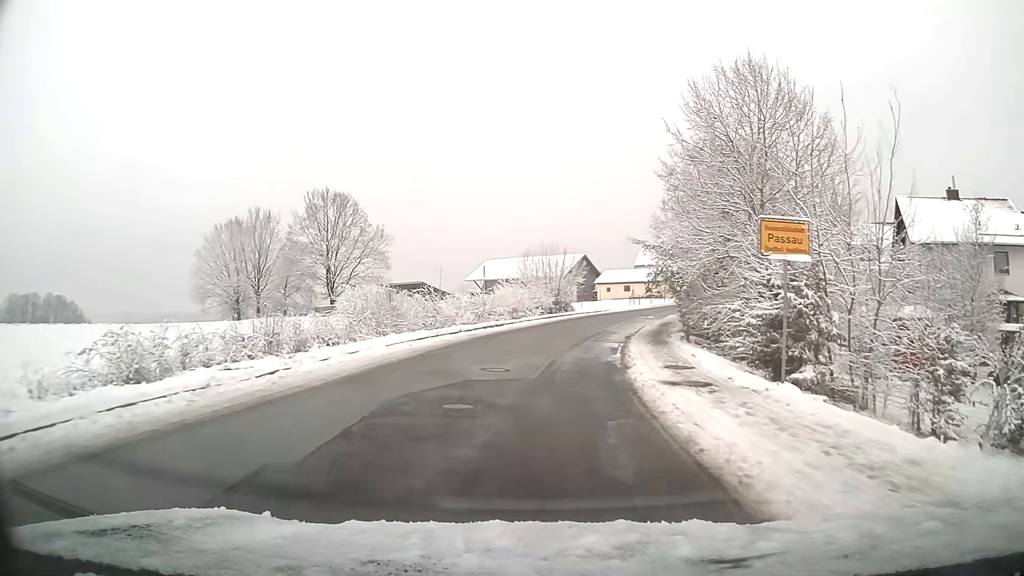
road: unclassified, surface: asphalt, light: Day
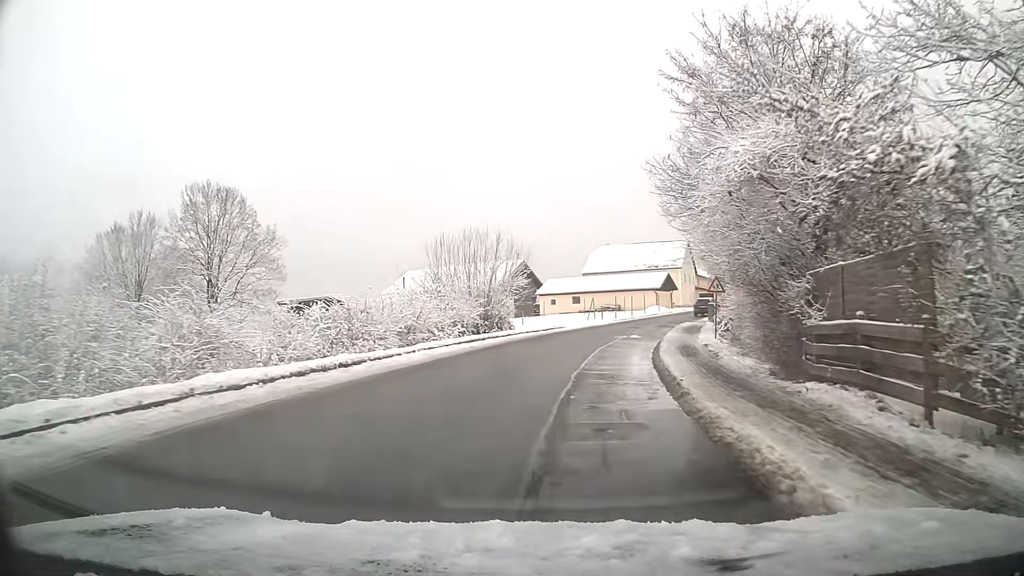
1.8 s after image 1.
(+0.9, +19.3) m; +6°
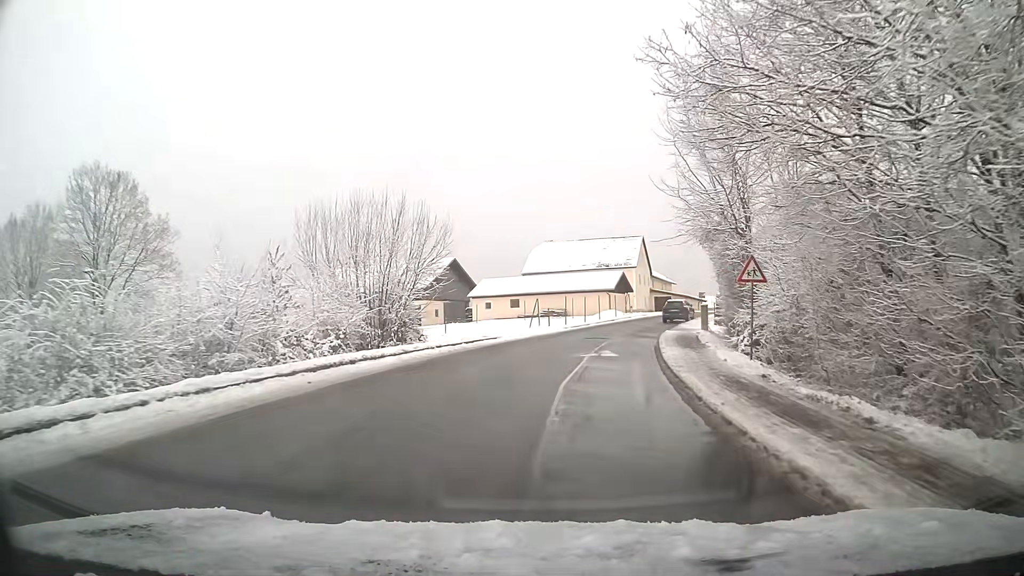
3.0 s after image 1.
(+0.6, +12.2) m; +6°
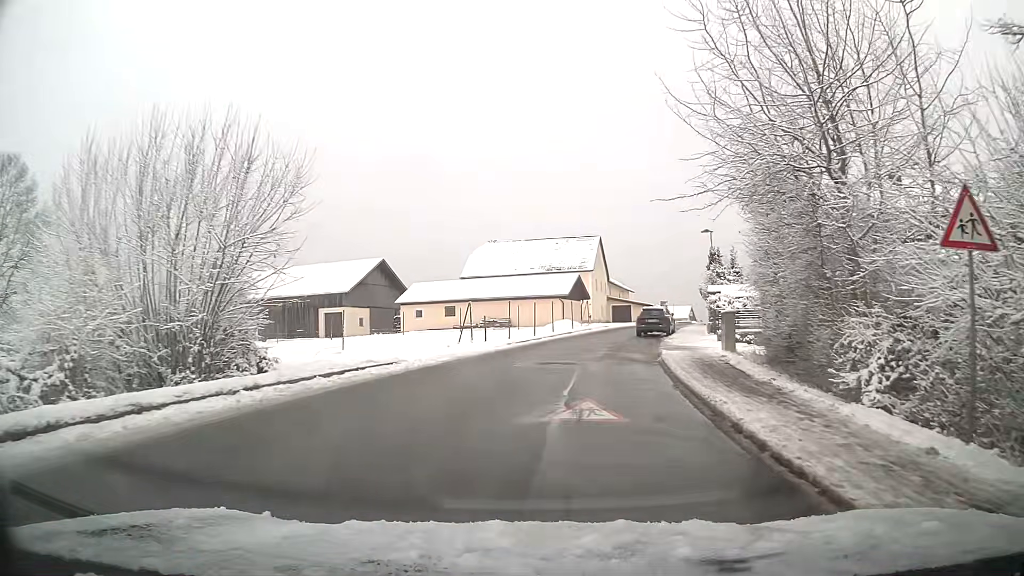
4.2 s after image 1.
(+0.5, +11.4) m; +4°
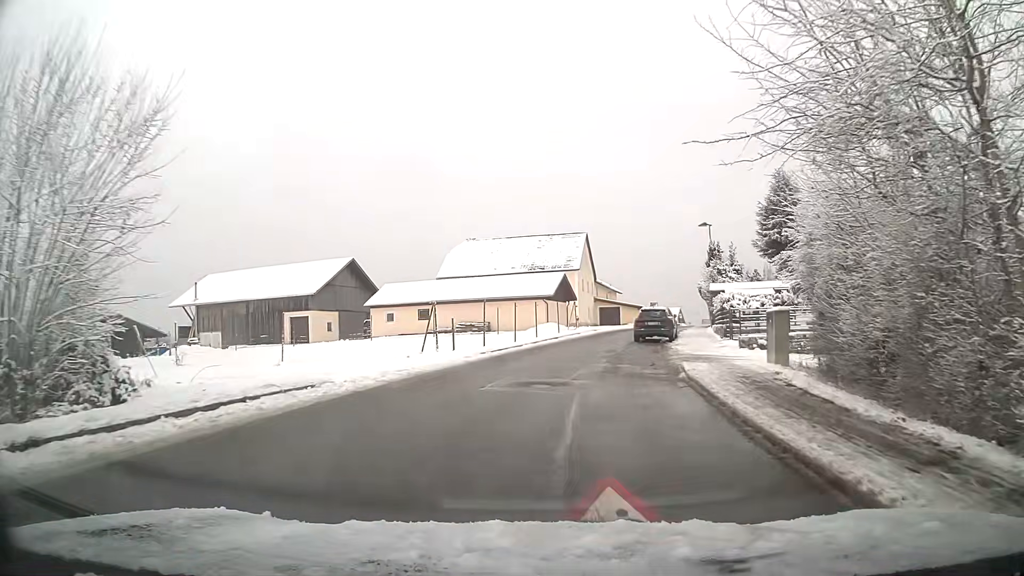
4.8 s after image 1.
(0.0, +5.4) m; +1°
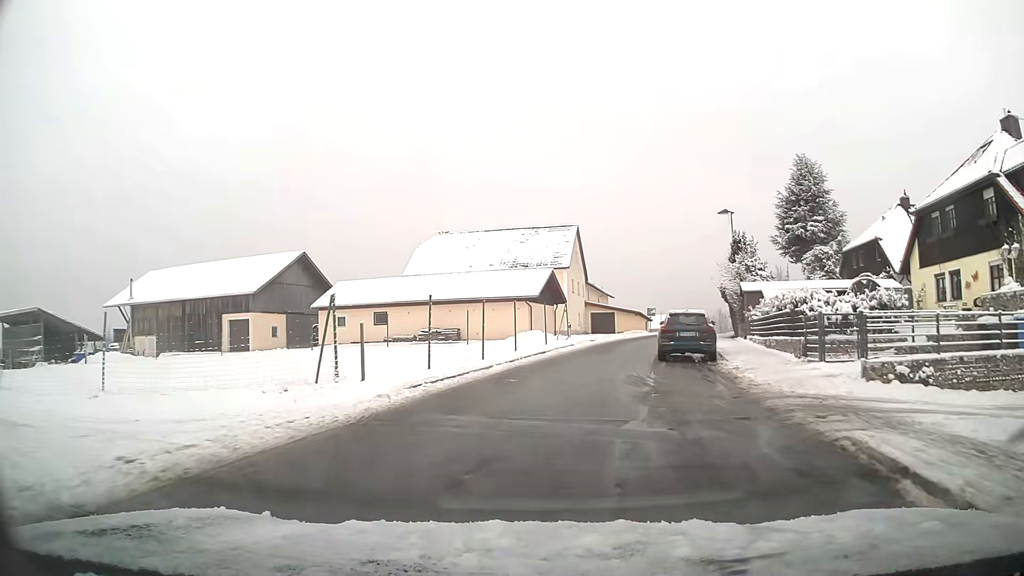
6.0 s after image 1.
(+0.1, +10.2) m; +1°
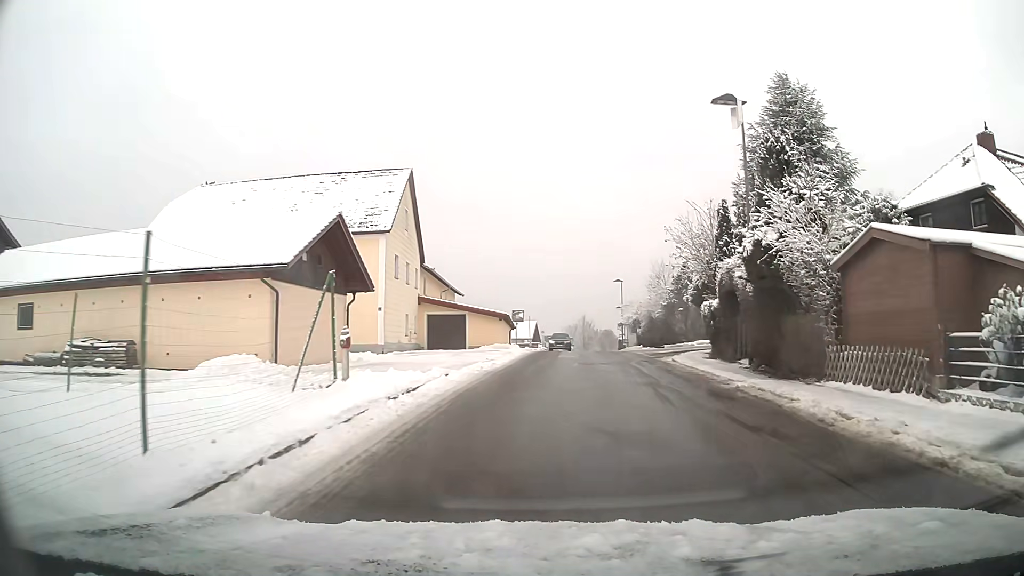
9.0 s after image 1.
(+2.4, +24.8) m; +14°
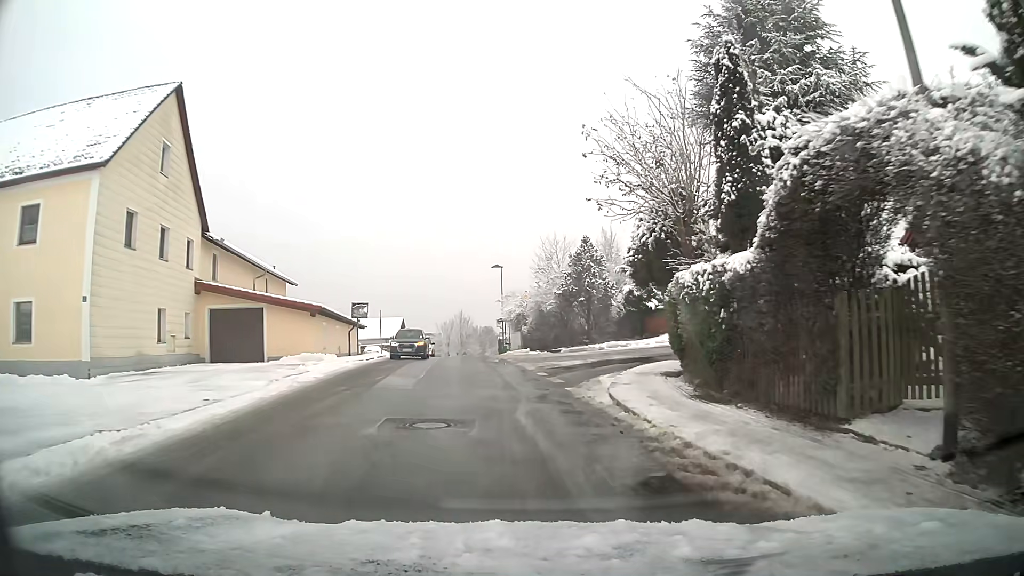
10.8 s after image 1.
(+1.4, +14.6) m; +7°
(0, +10) (-1, +20) (-2, +30) (-3, +40) (-4, +50) (-5, +60) (-6, +70) (-6, +80) (-6, +90) (-6, +100) m
